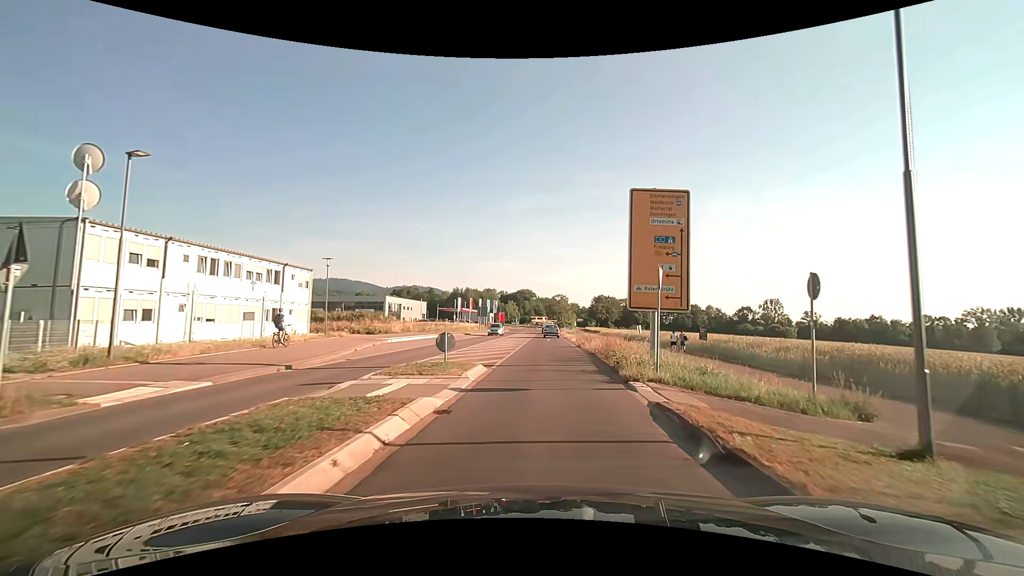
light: Day
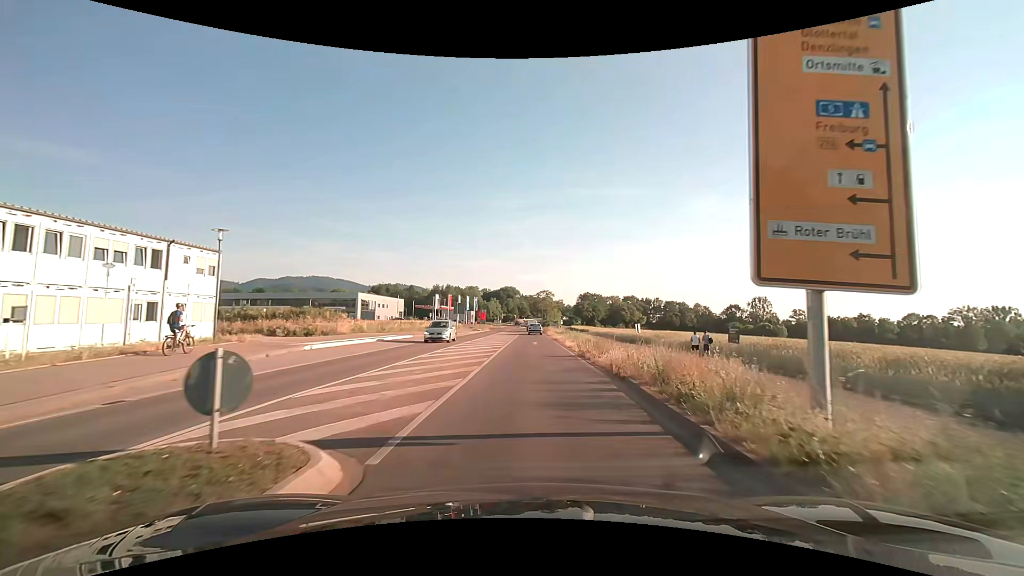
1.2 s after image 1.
(+0.2, +10.6) m; +2°
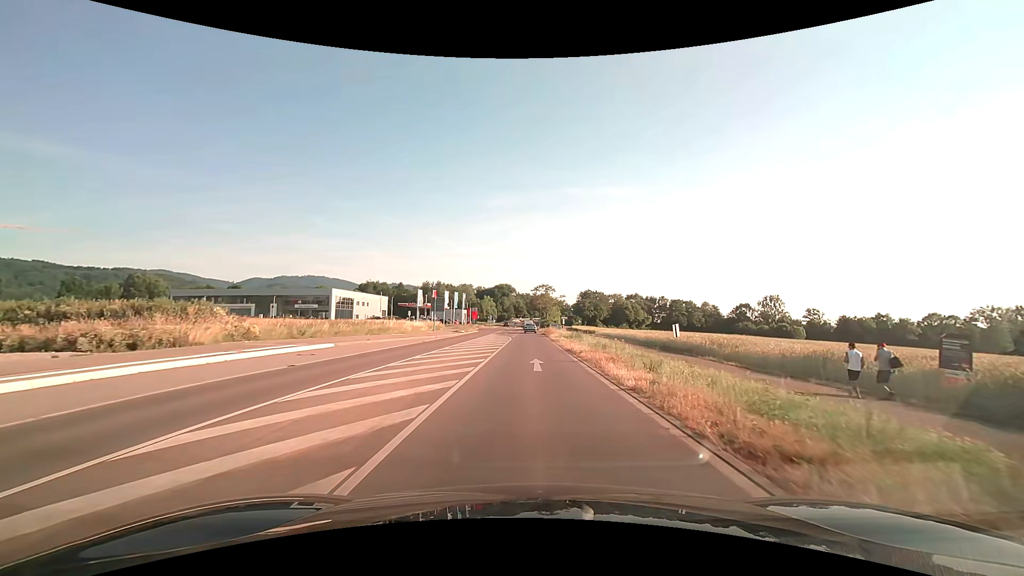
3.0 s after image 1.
(+0.1, +18.2) m; +1°
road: tertiary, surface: asphalt
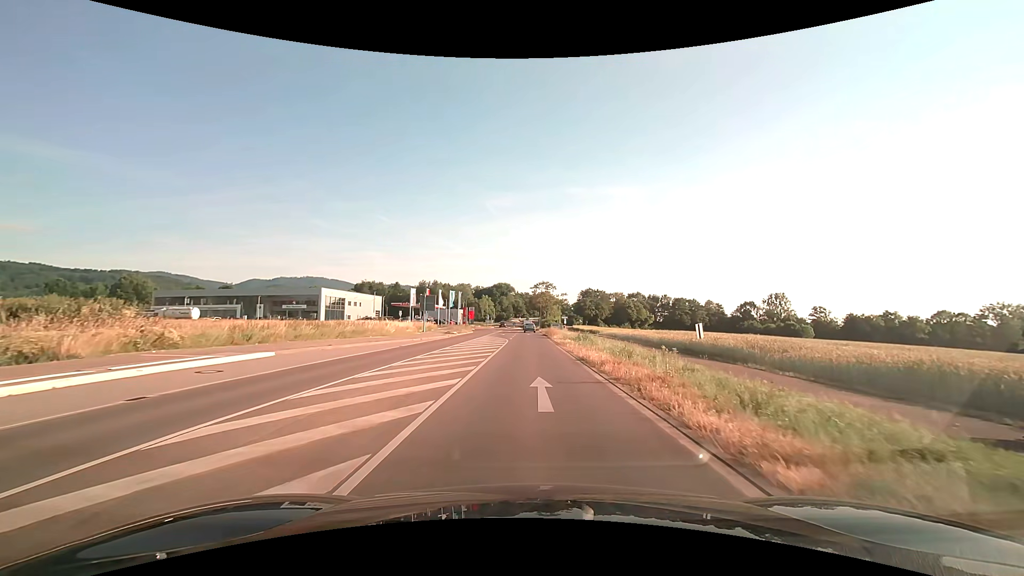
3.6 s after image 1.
(0.0, +6.6) m; 0°
(0, +10) (0, +20) (0, +30) (0, +40) (0, +50) (0, +60) (0, +70) (0, +80) (0, +90) (0, +100) m
